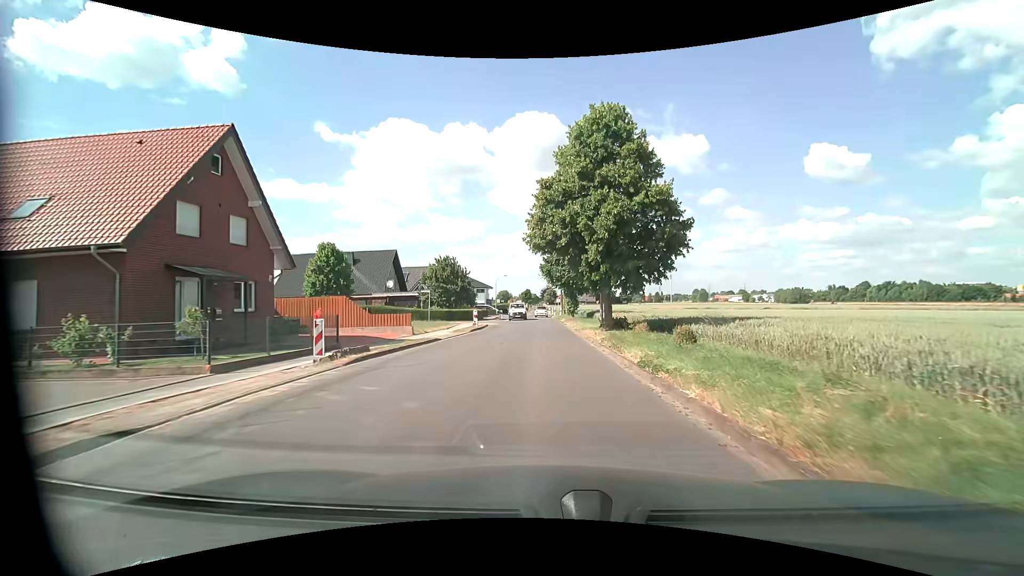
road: residential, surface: asphalt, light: Day
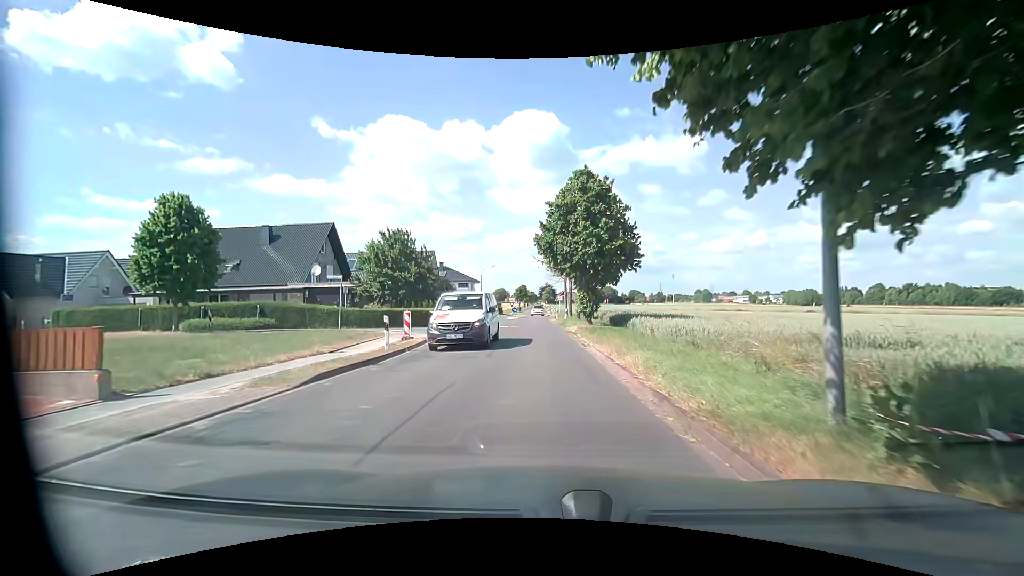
(+0.1, +20.0) m; 0°
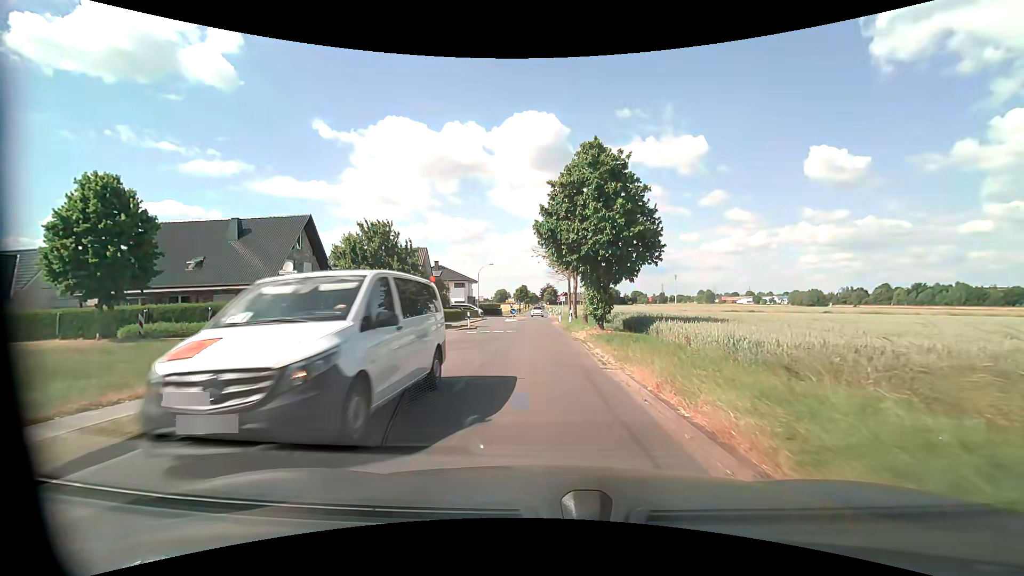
(0.0, +5.0) m; +1°
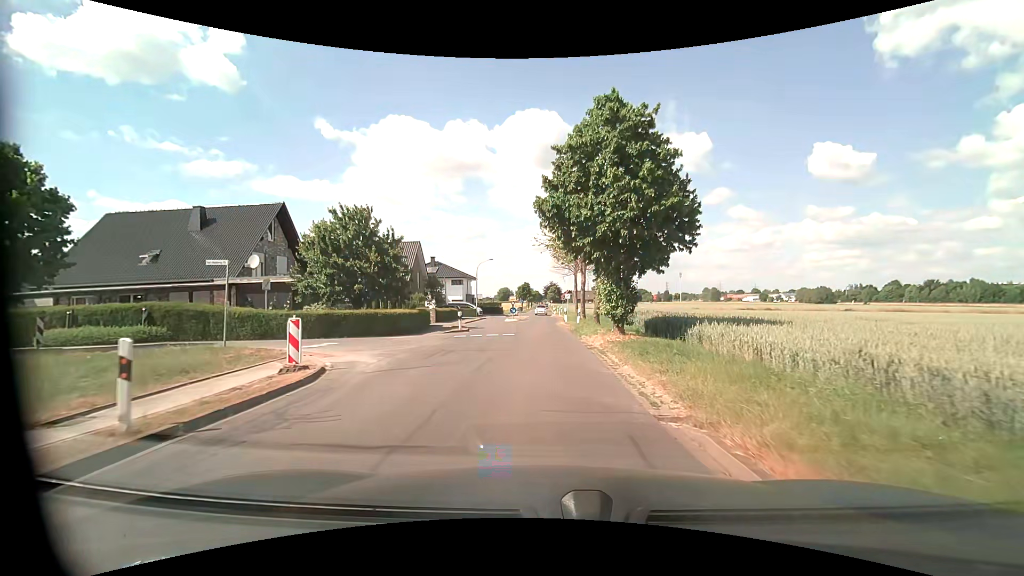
(0.0, +5.0) m; -1°
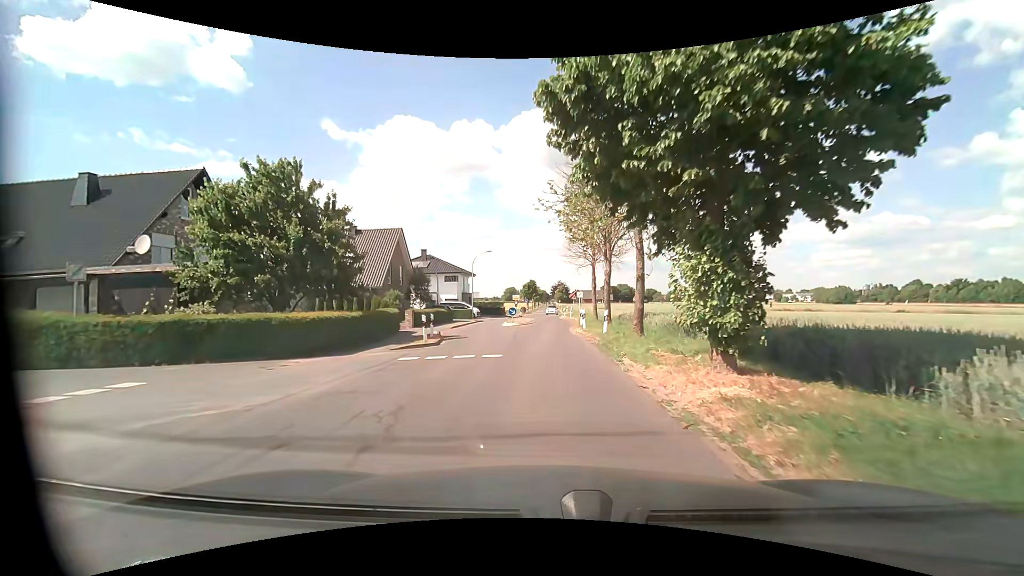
(0.0, +10.0) m; -1°
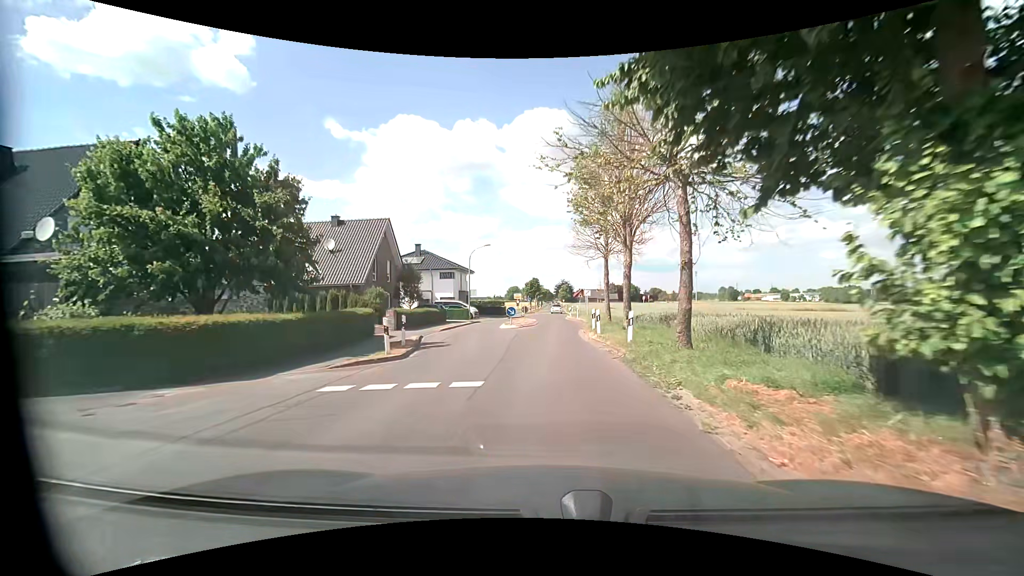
(0.0, +5.0) m; 0°
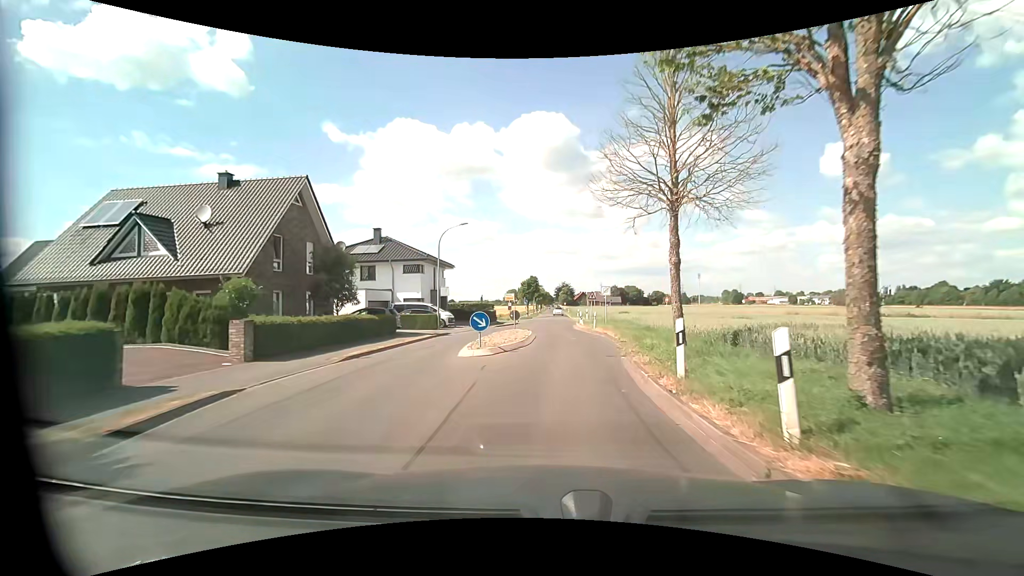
(-0.2, +14.9) m; 0°
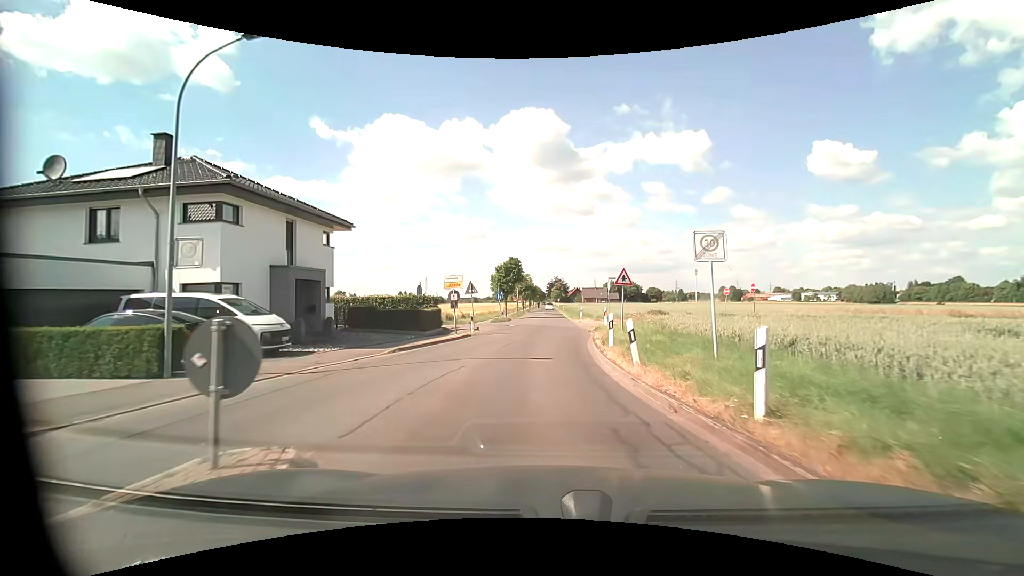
(+0.4, +24.8) m; +1°
(0, +10) (0, +20) (0, +30) (+1, +40) (+1, +50) (+1, +60) (+1, +70) (+1, +80) (+1, +90) (+1, +100) m
